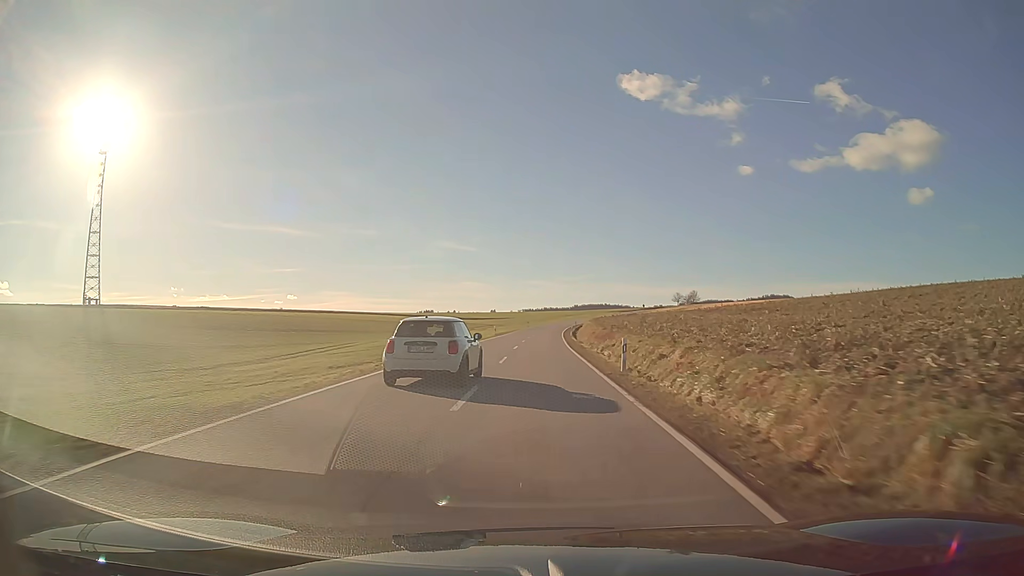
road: secondary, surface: asphalt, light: Day
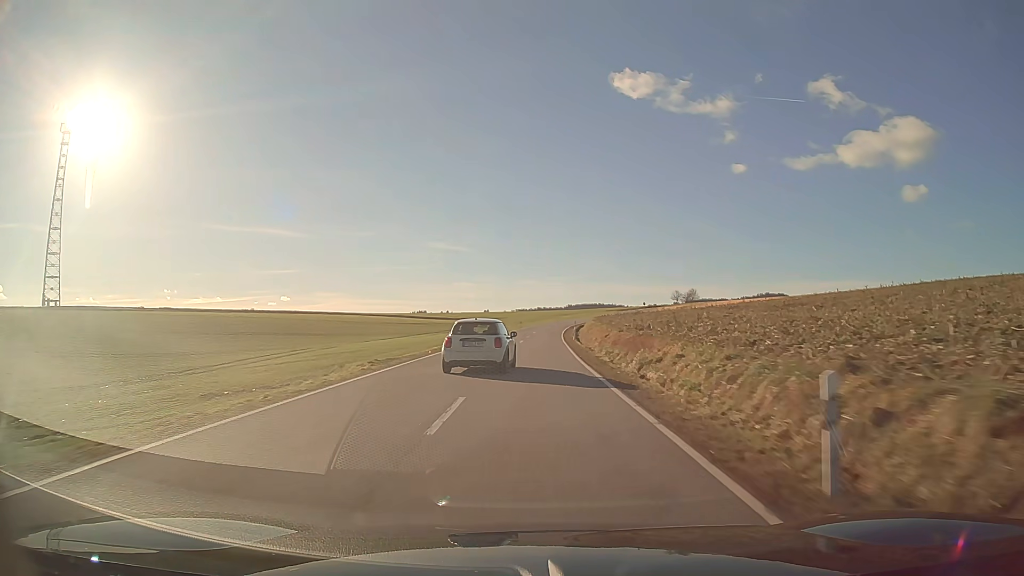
(0.0, +14.1) m; 0°
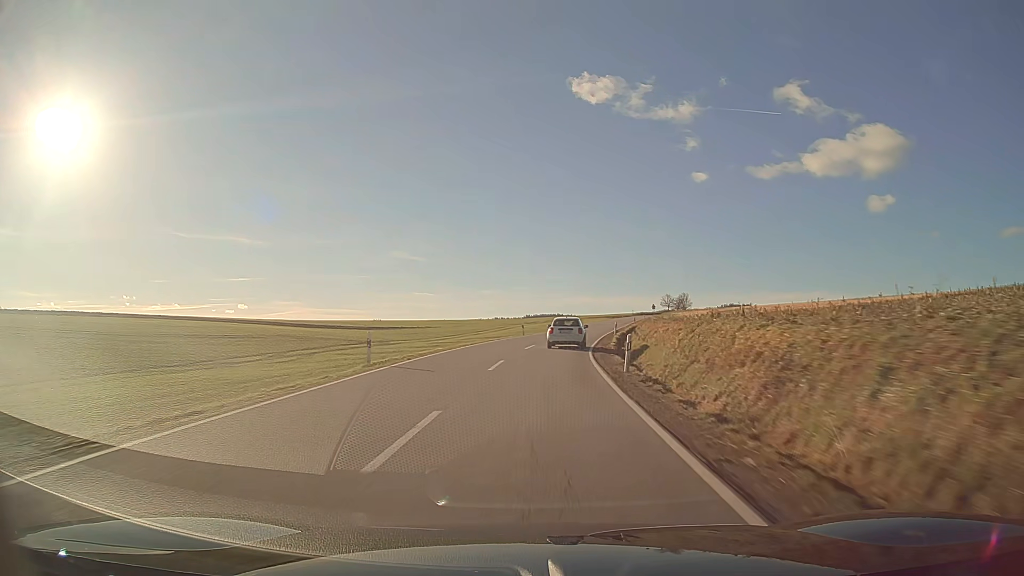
(+2.0, +74.5) m; +4°
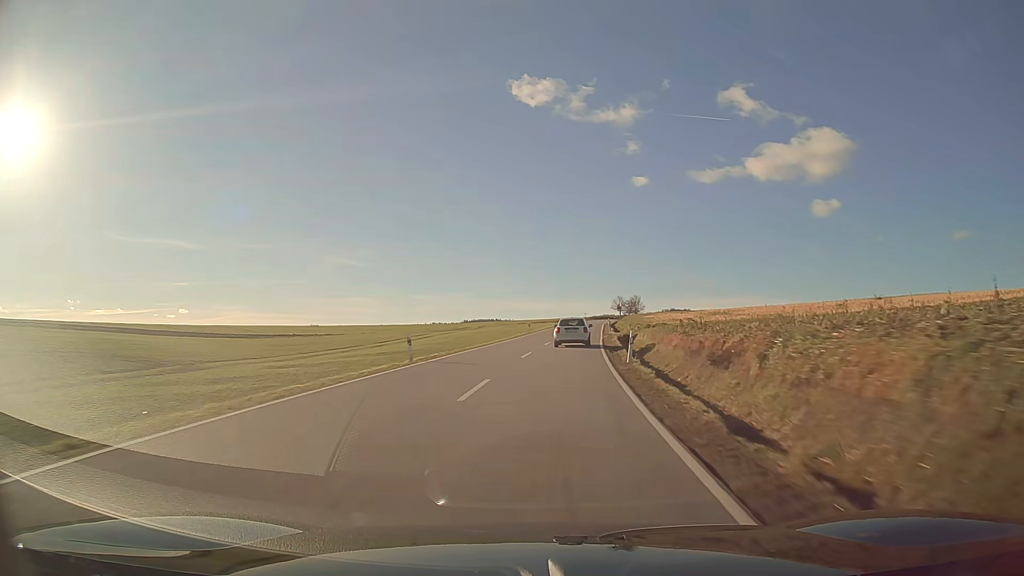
(+1.4, +30.8) m; +5°
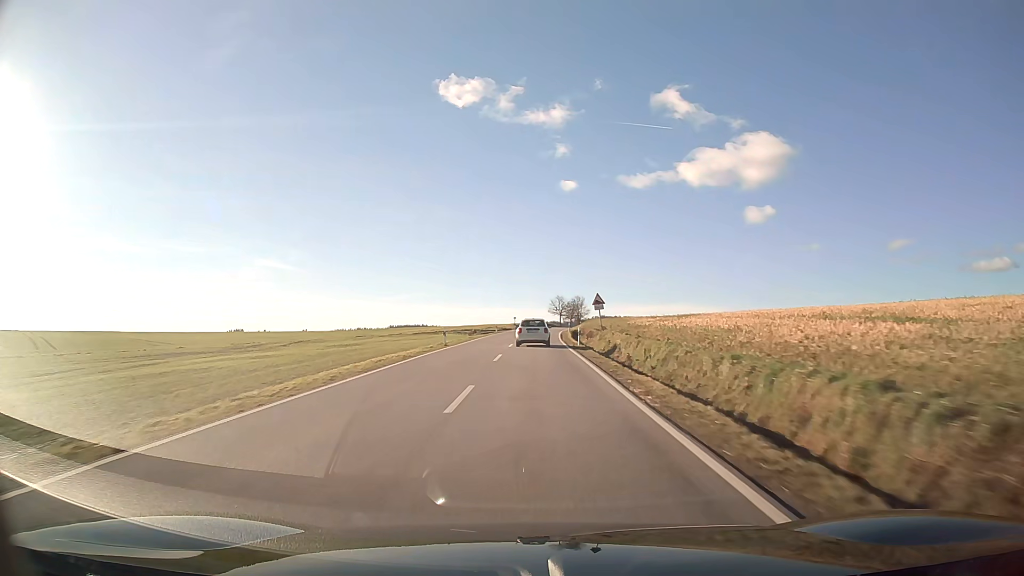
(+3.9, +61.5) m; +5°
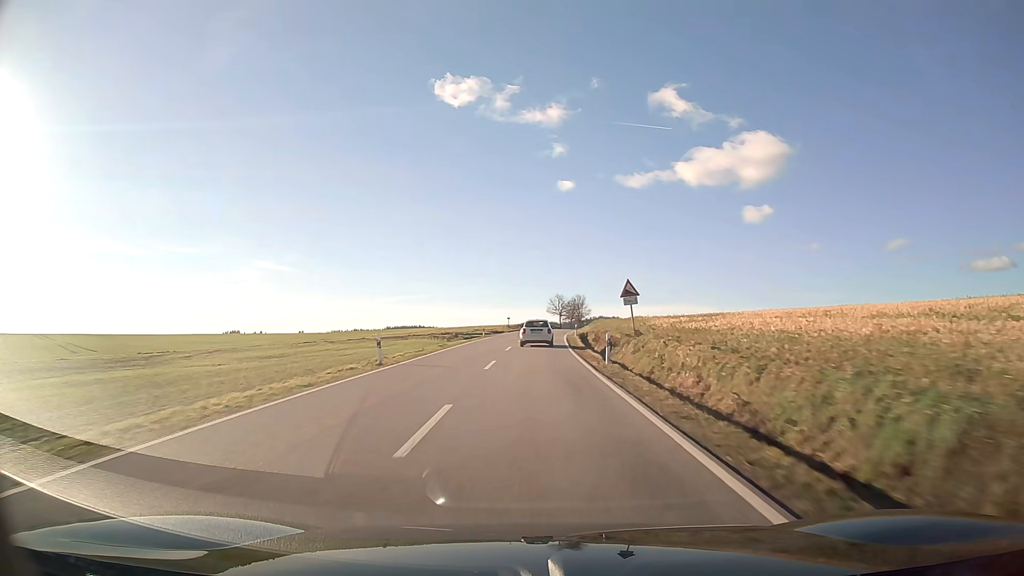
(0.0, +15.2) m; 0°
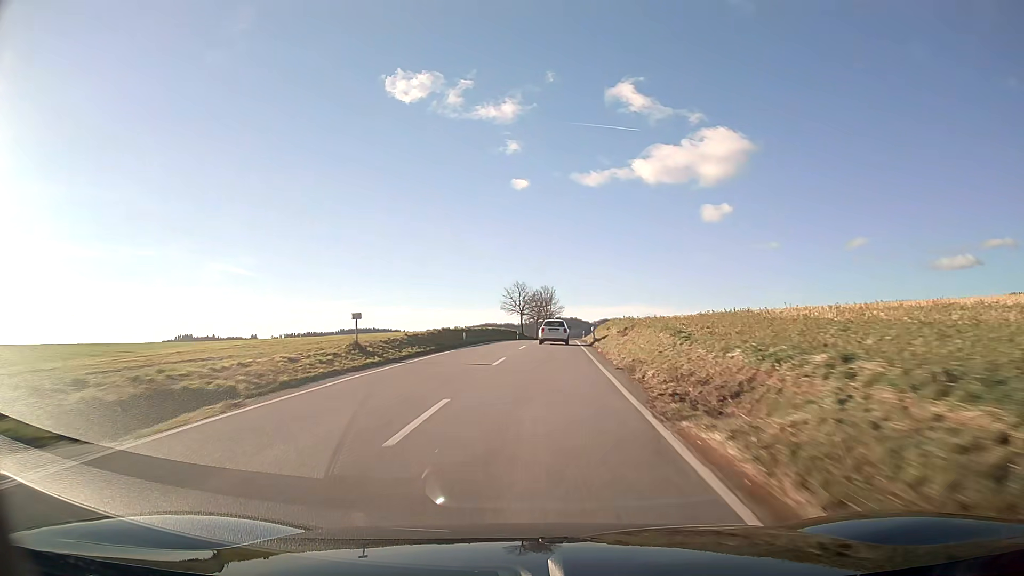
(+1.5, +59.6) m; +4°
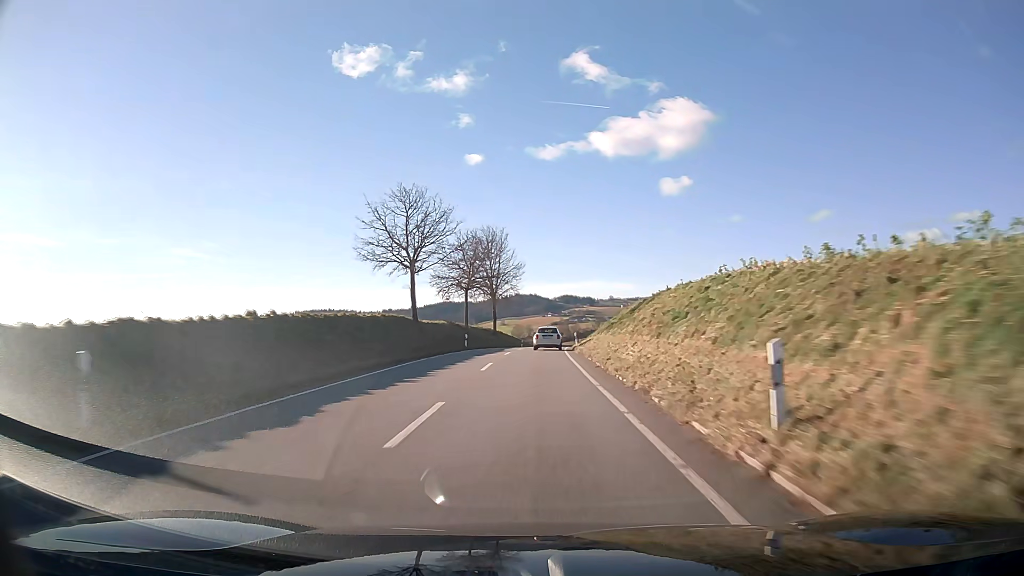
(+2.7, +71.9) m; +3°
